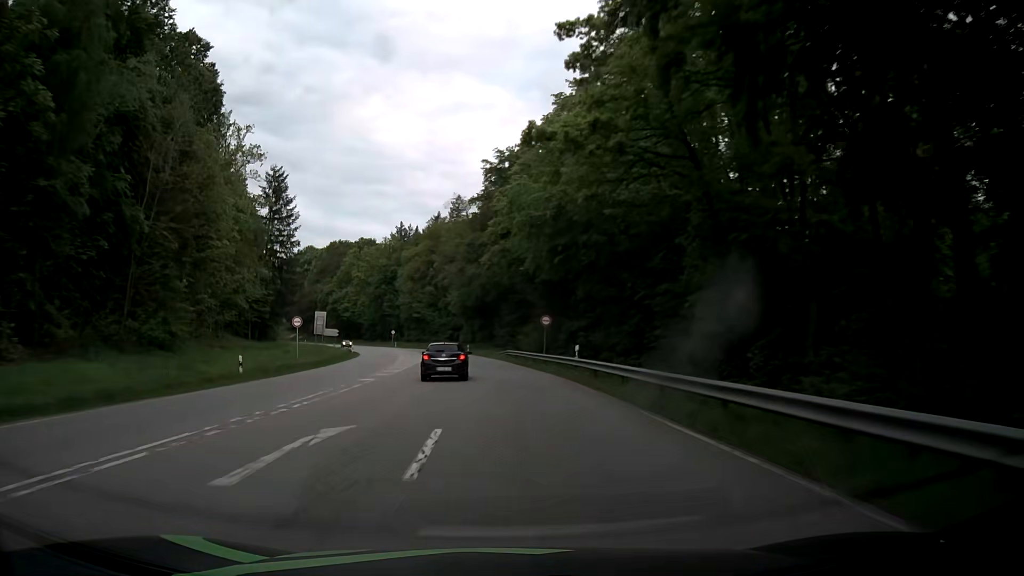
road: secondary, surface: asphalt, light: Day
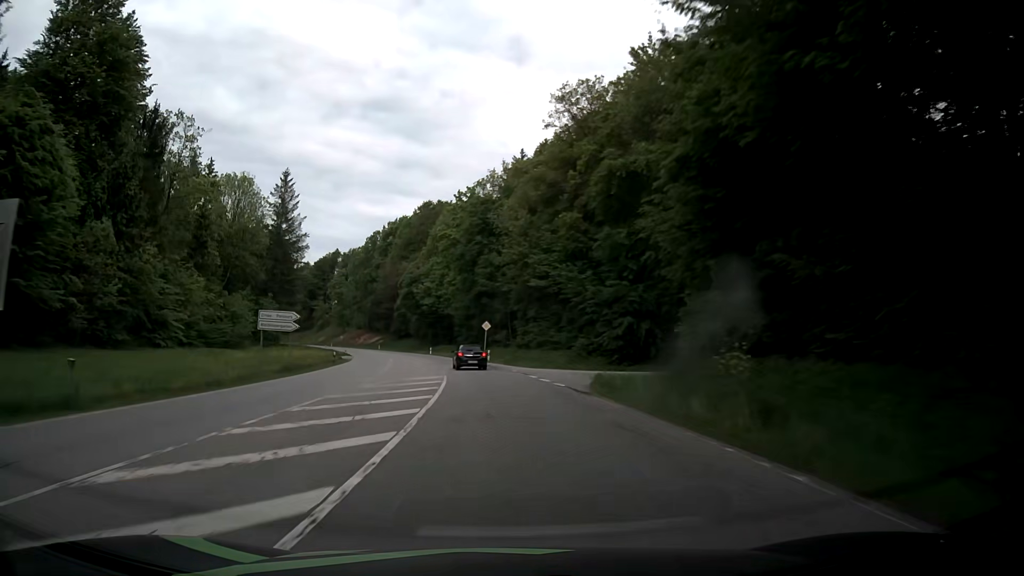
(-8.2, +78.3) m; -12°
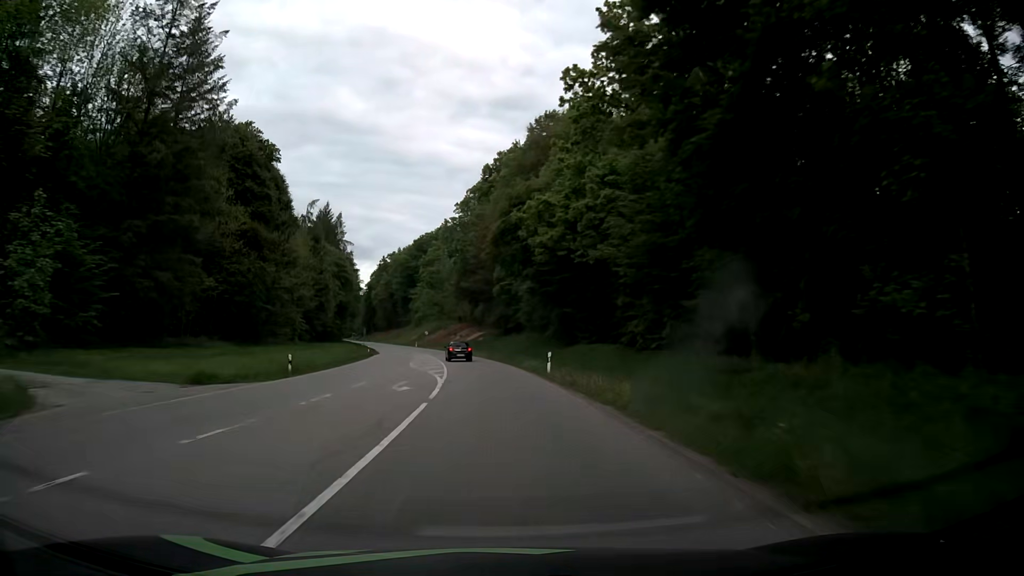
(-6.1, +63.0) m; -12°
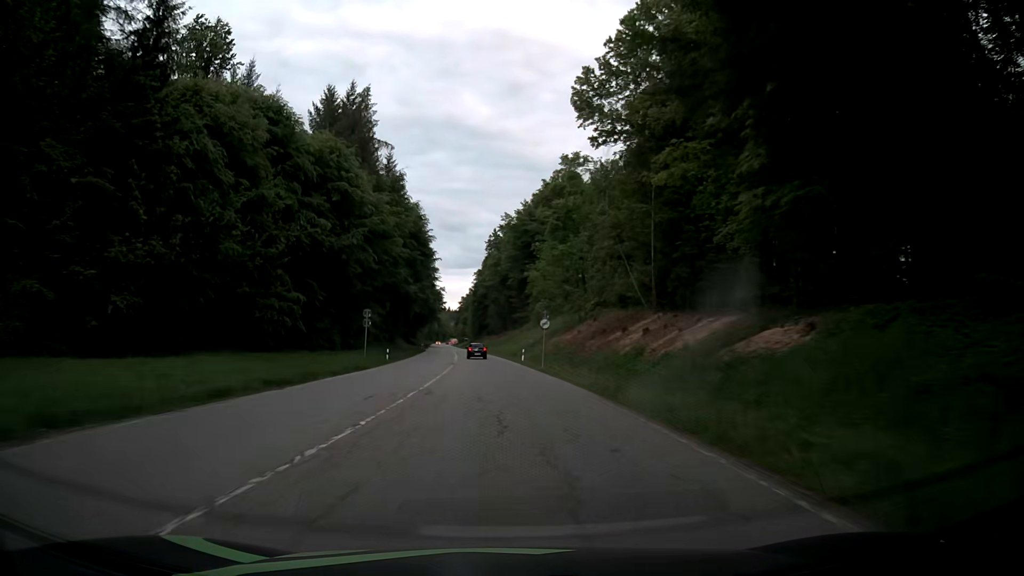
(-8.4, +78.9) m; -11°
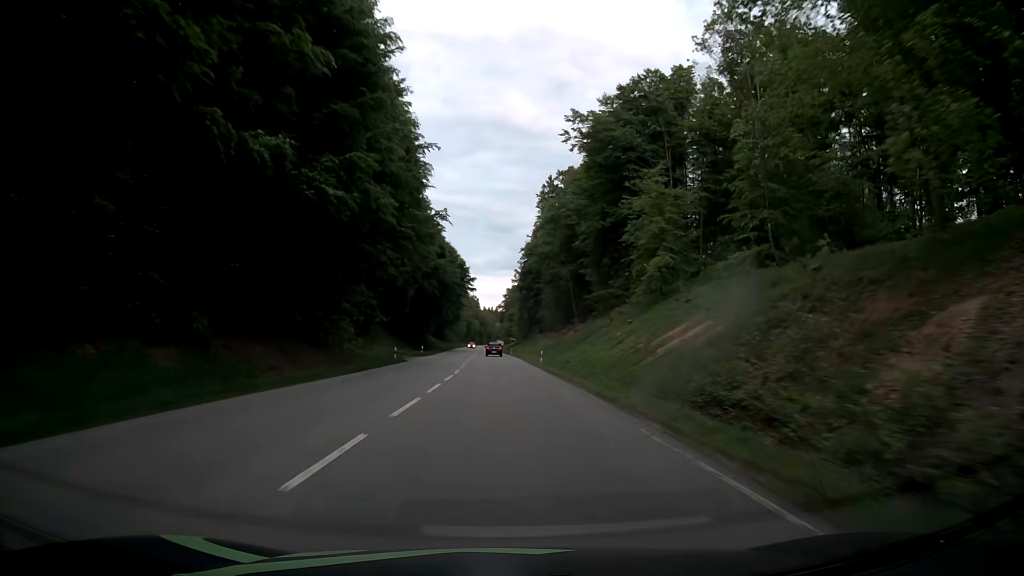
(-2.8, +63.5) m; -4°
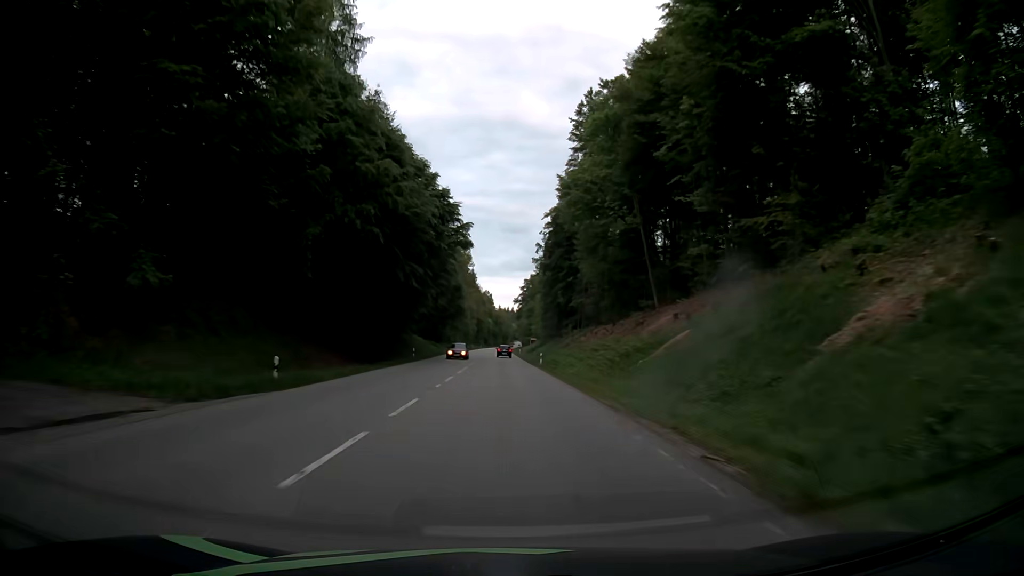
(-0.7, +47.5) m; -2°
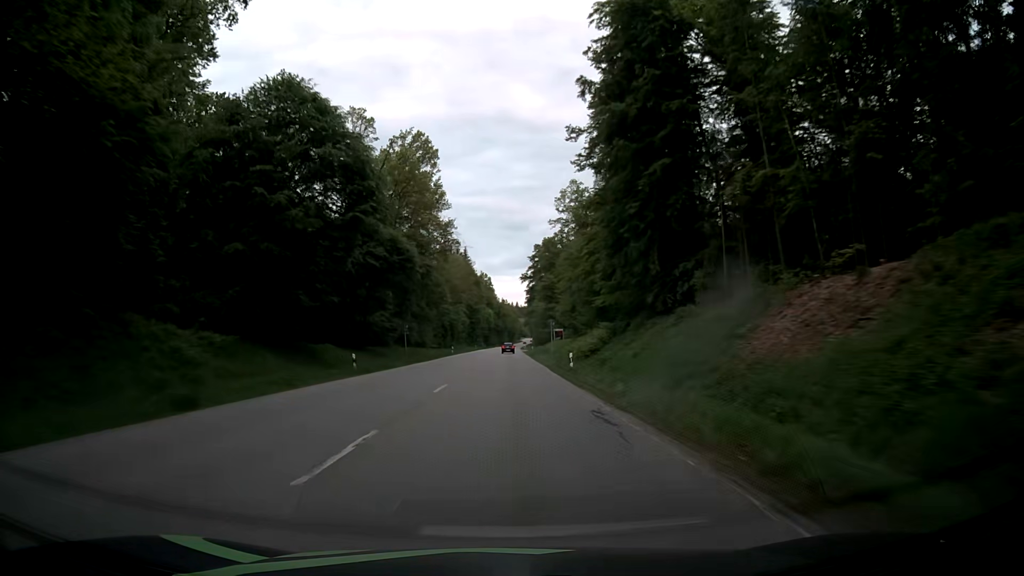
(-0.3, +79.2) m; 0°
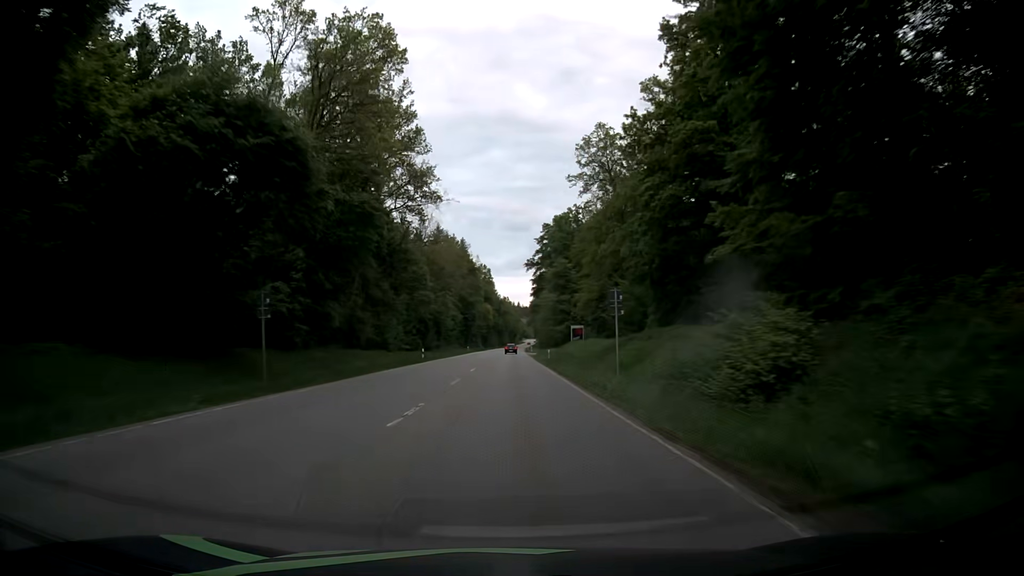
(-0.1, +31.7) m; 0°
(0, +10) (0, +20) (0, +30) (0, +40) (0, +50) (+1, +60) (+1, +70) (+1, +80) (+1, +90) (+1, +100) m
